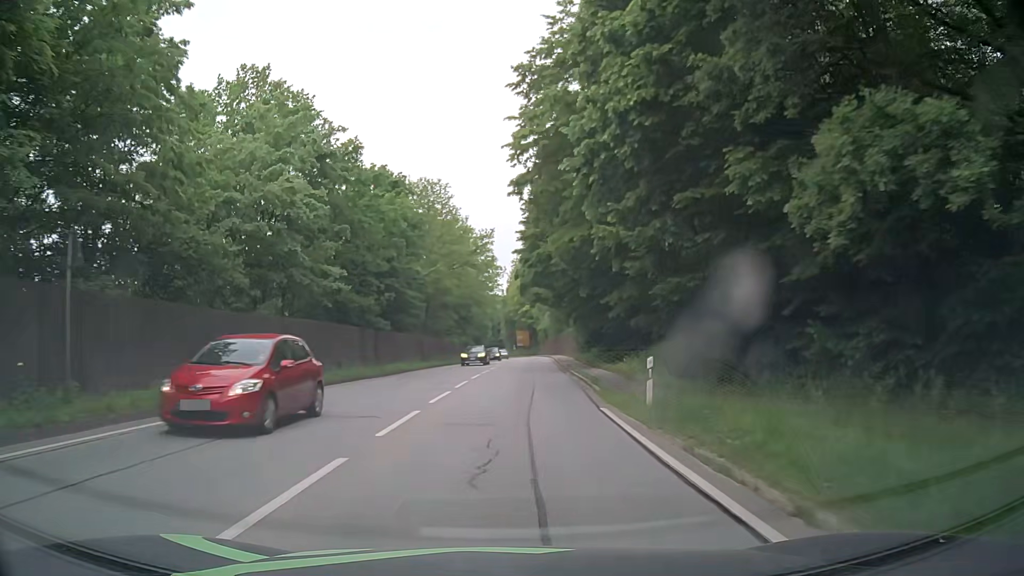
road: primary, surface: asphalt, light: Day
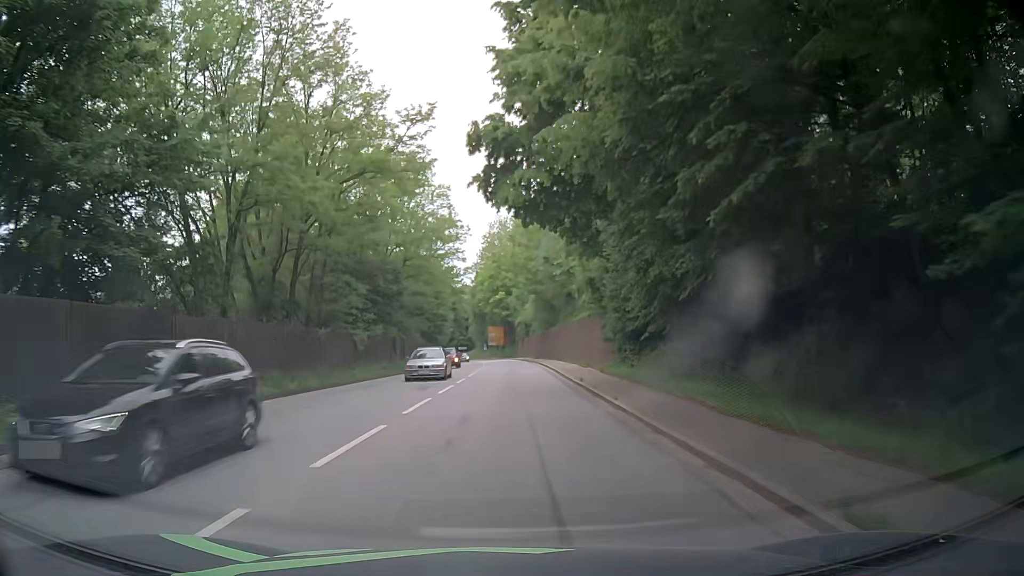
(+0.9, +32.6) m; +3°
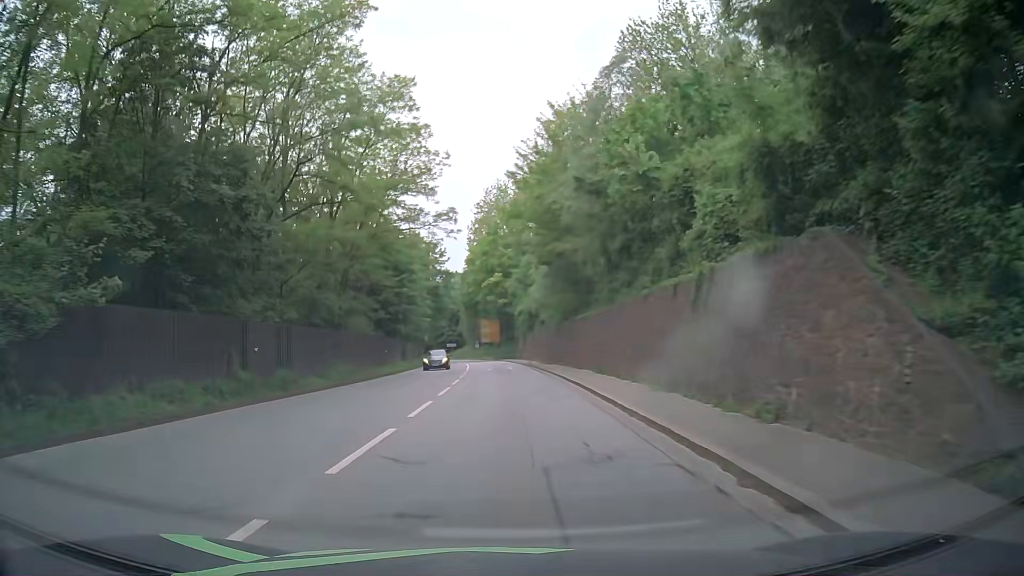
(-0.1, +24.3) m; 0°
(0, +10) (0, +20) (0, +30) (0, +40) (0, +50) (-1, +60) (-2, +70) (-3, +80) (-4, +90) (-5, +100) m
